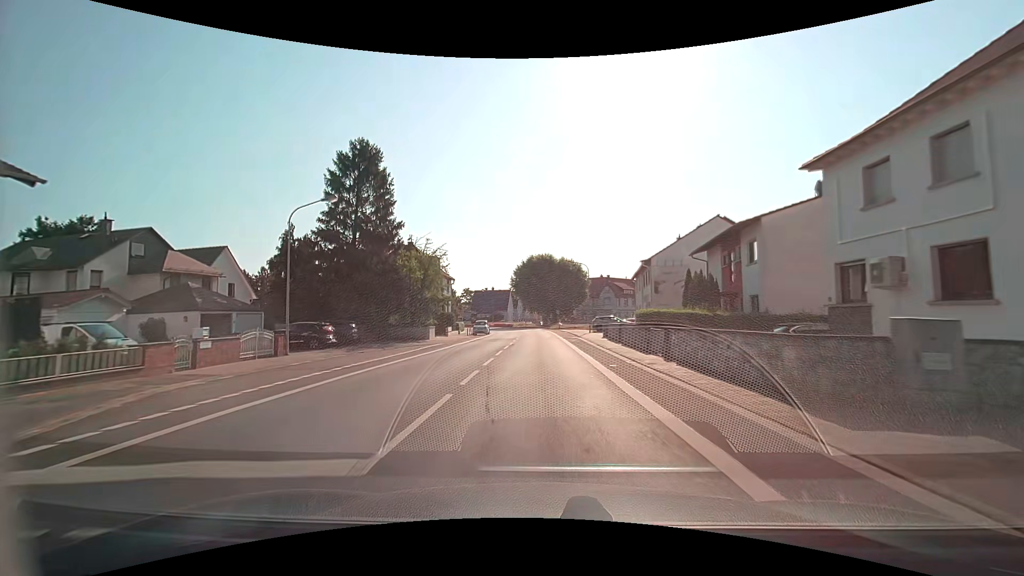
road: secondary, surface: asphalt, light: Day
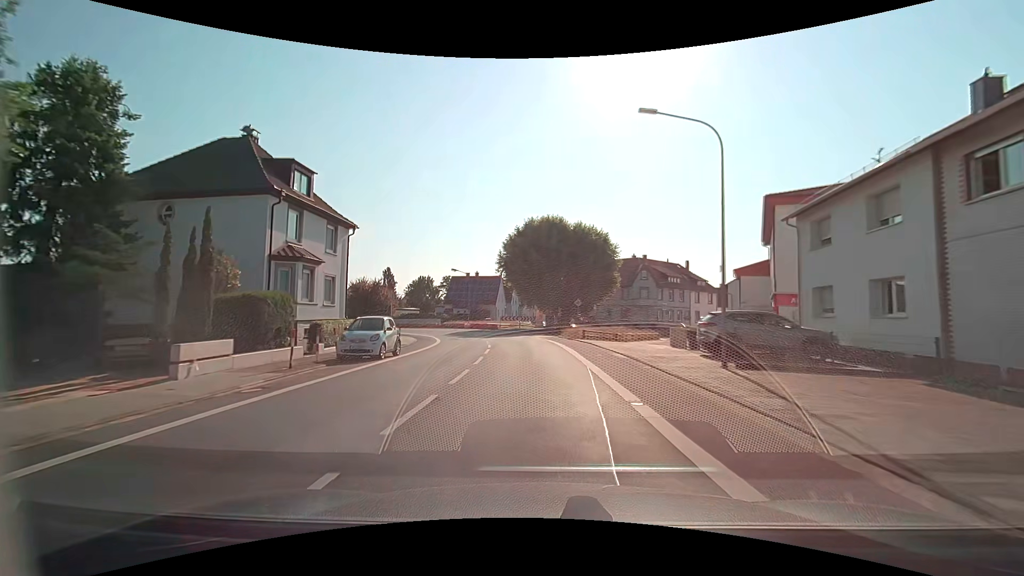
(-0.3, +36.7) m; 0°
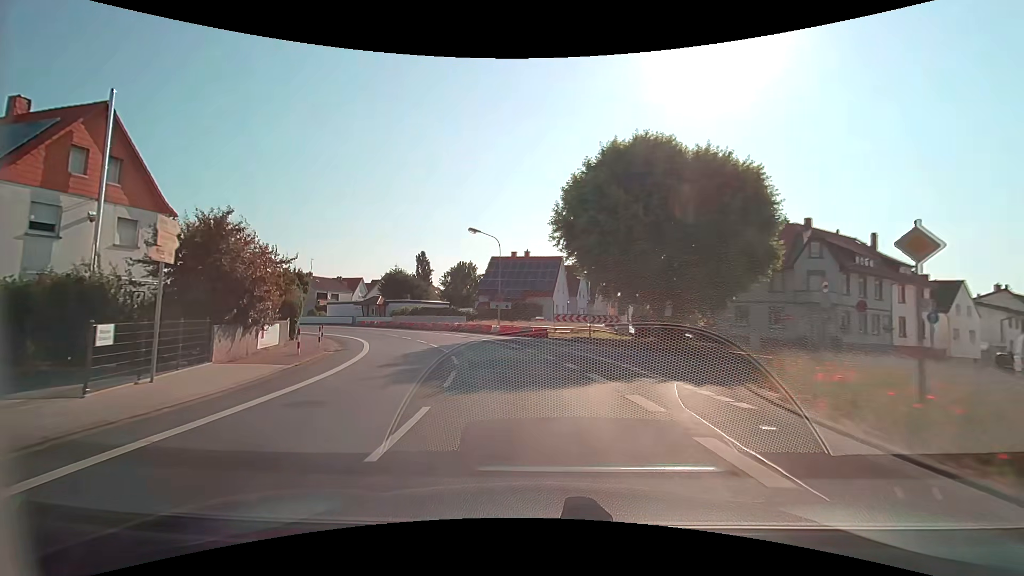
(-1.2, +28.5) m; -8°
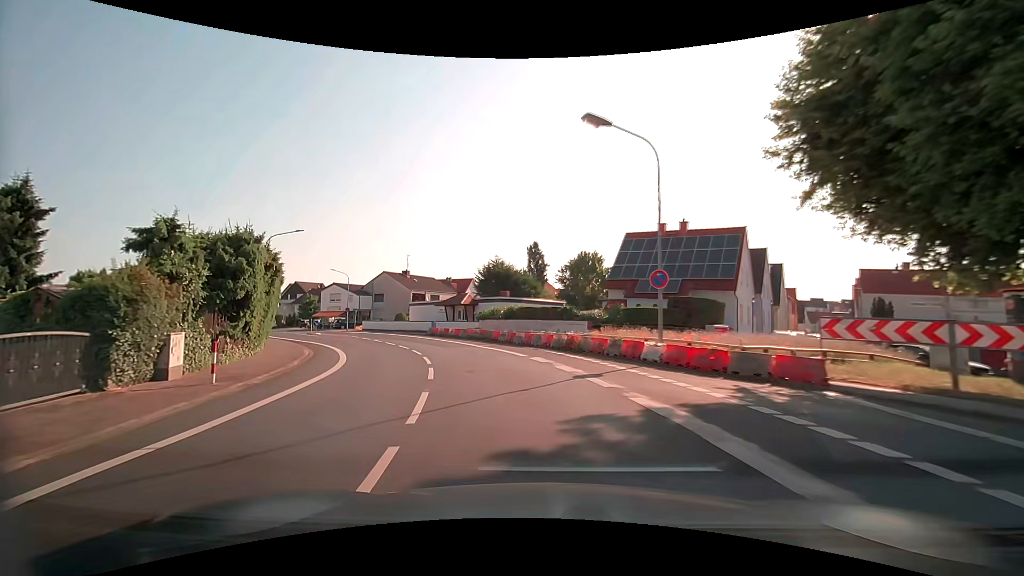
(-2.4, +20.8) m; -15°
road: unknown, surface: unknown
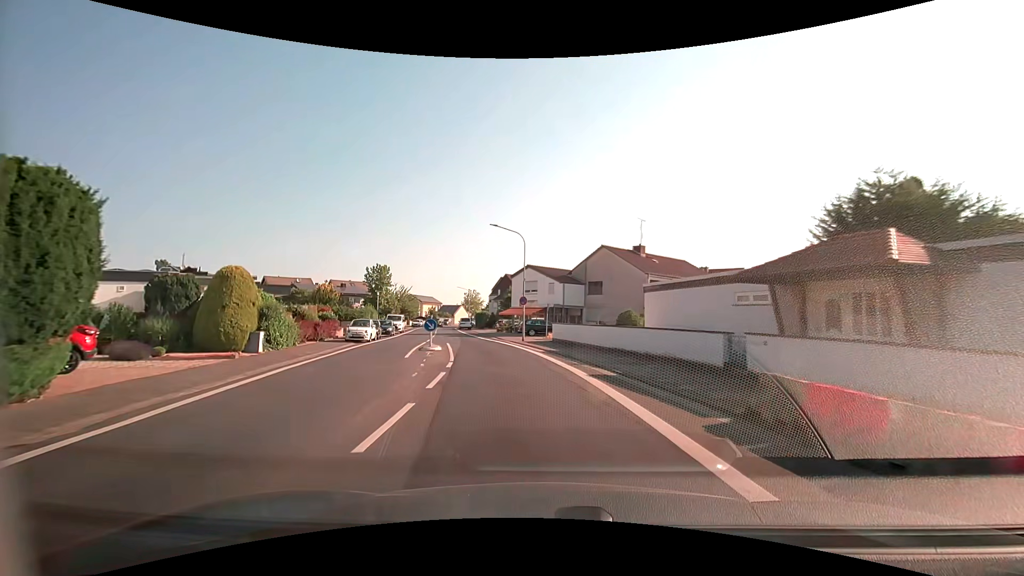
(-7.7, +32.9) m; -26°
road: secondary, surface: asphalt
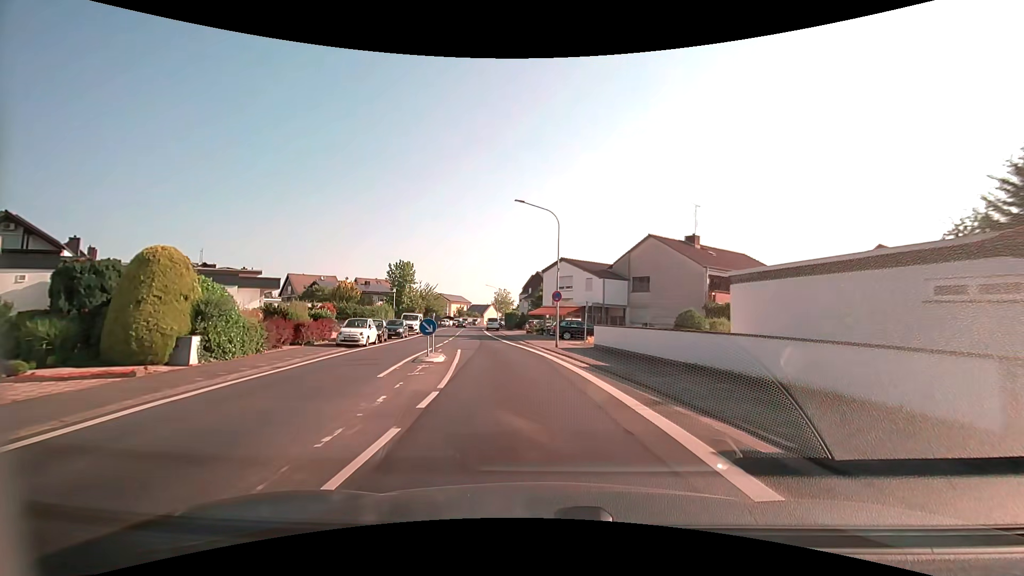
(-0.2, +6.8) m; -4°
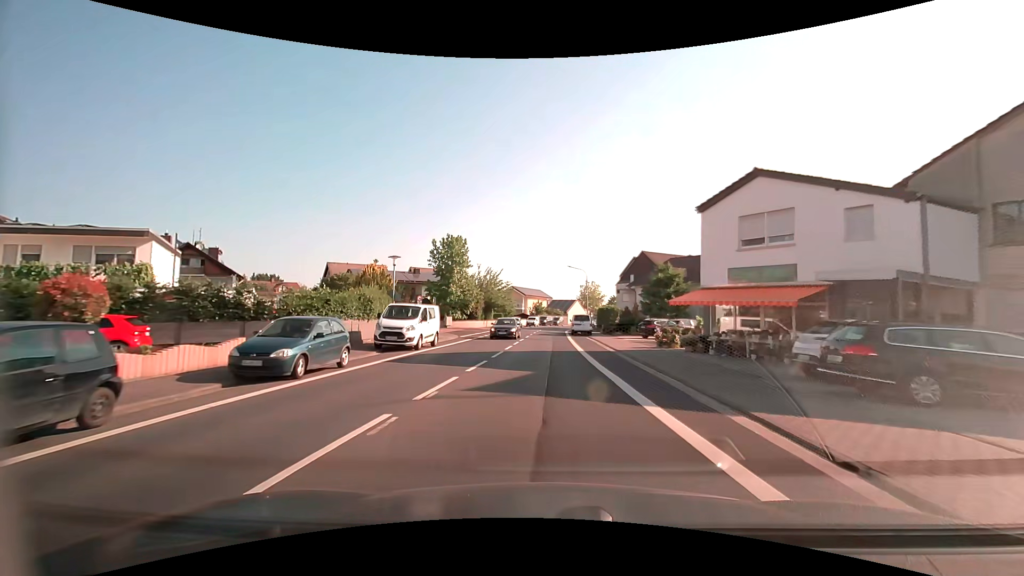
(-2.8, +27.4) m; -9°
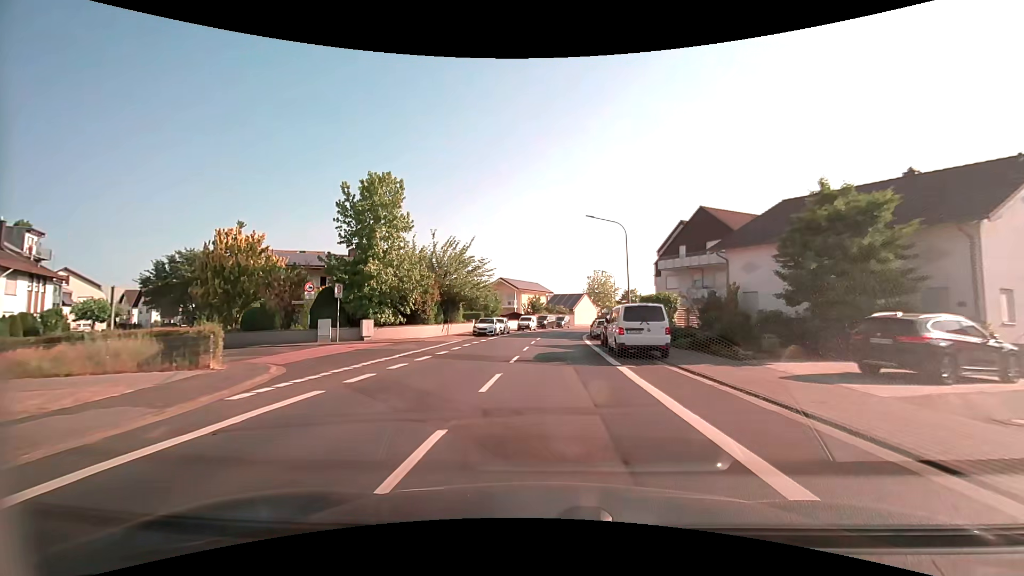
(-0.3, +28.1) m; 0°
(0, +10) (0, +20) (+1, +30) (+1, +40) (+2, +50) (+4, +60) (+6, +70) (+10, +79) (+14, +88) (+20, +96) m
